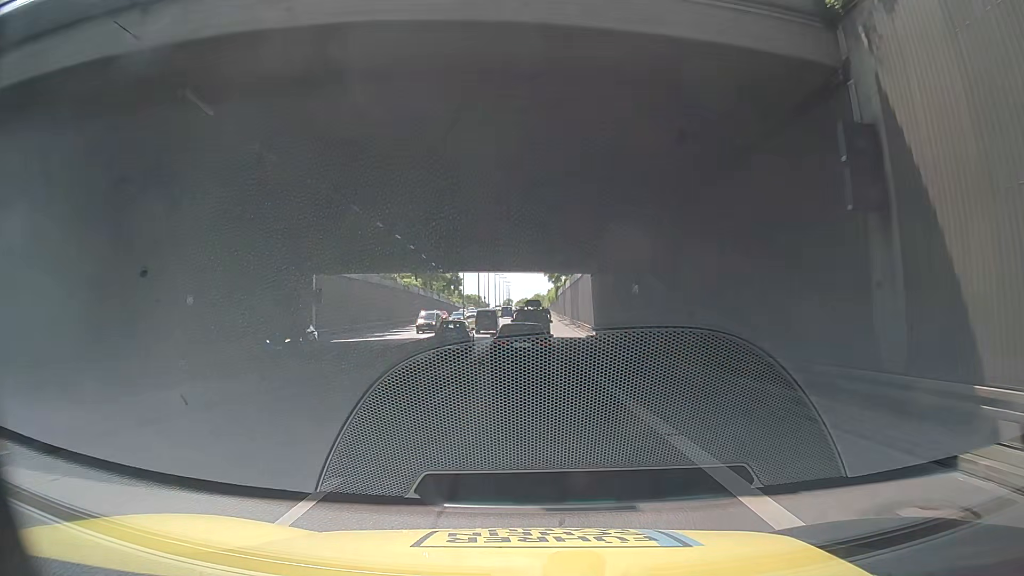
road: secondary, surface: asphalt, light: Day
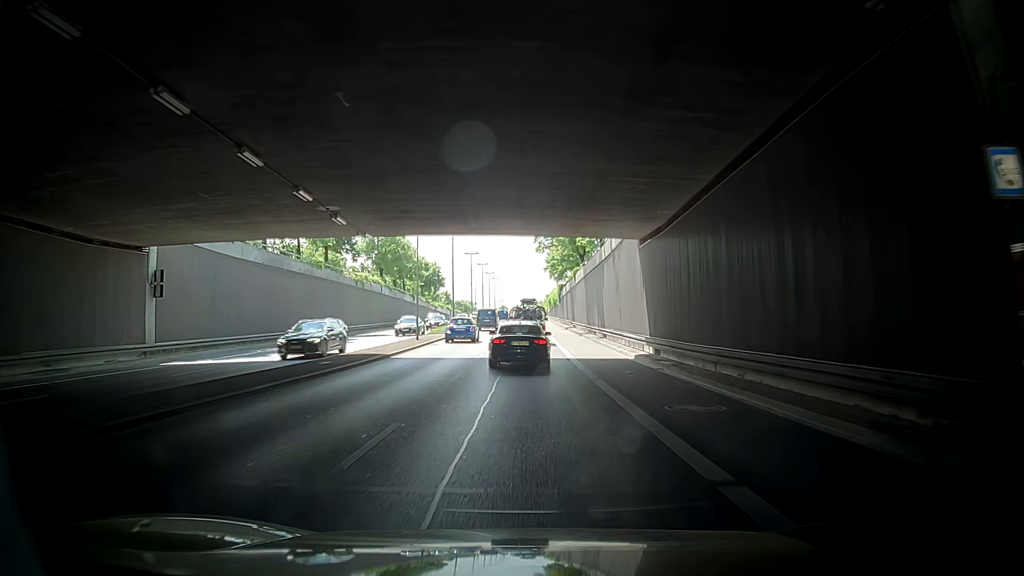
(+0.1, +24.5) m; +1°
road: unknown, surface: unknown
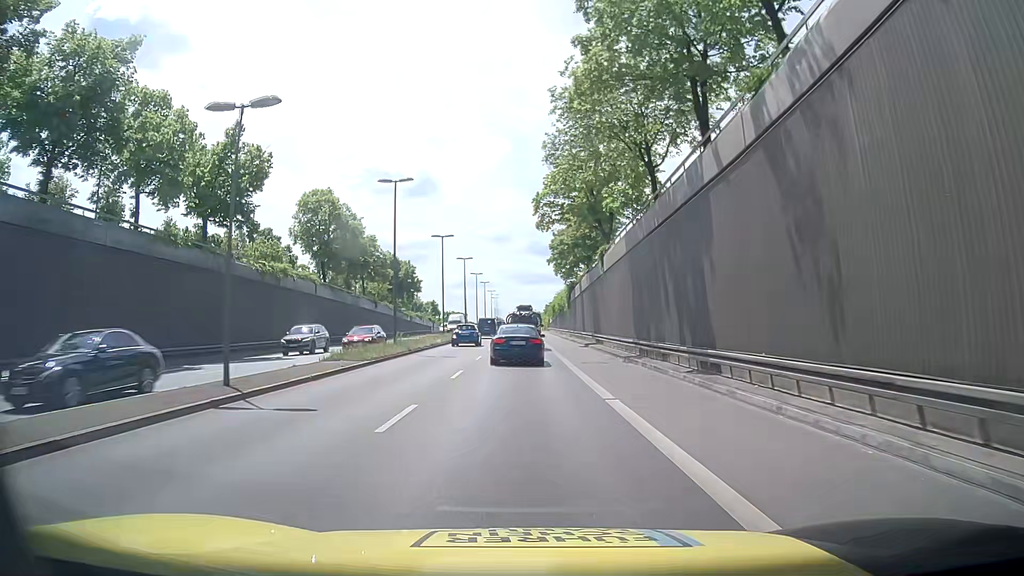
(-0.1, +24.8) m; -2°
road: trunk_link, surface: asphalt
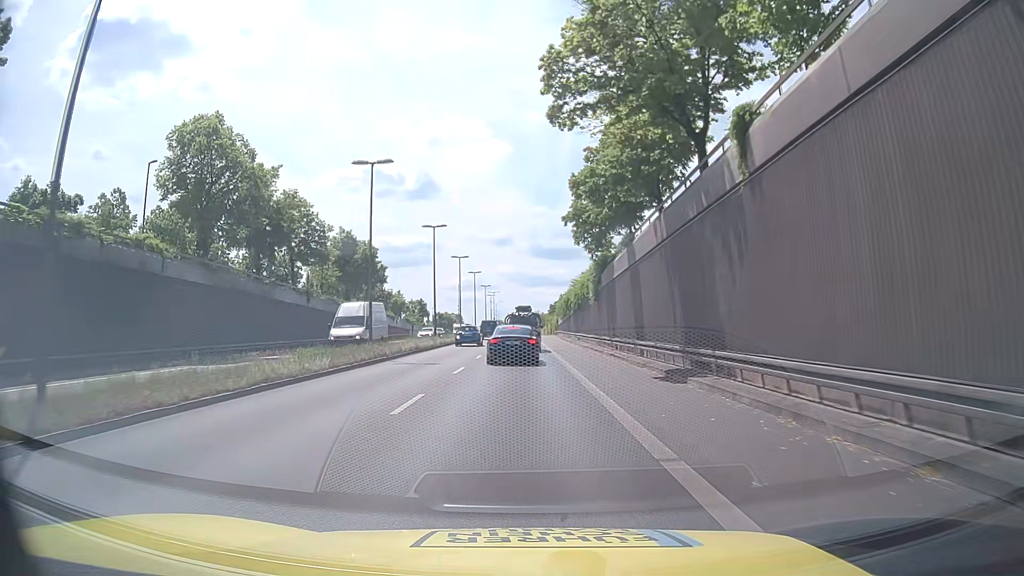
(+0.7, +25.5) m; +1°
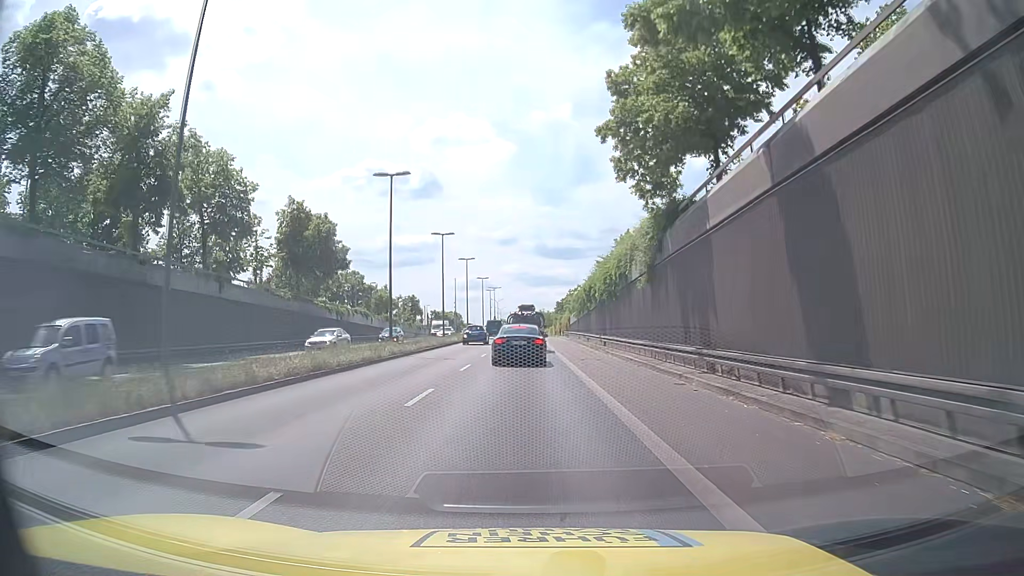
(-0.1, +17.0) m; 0°
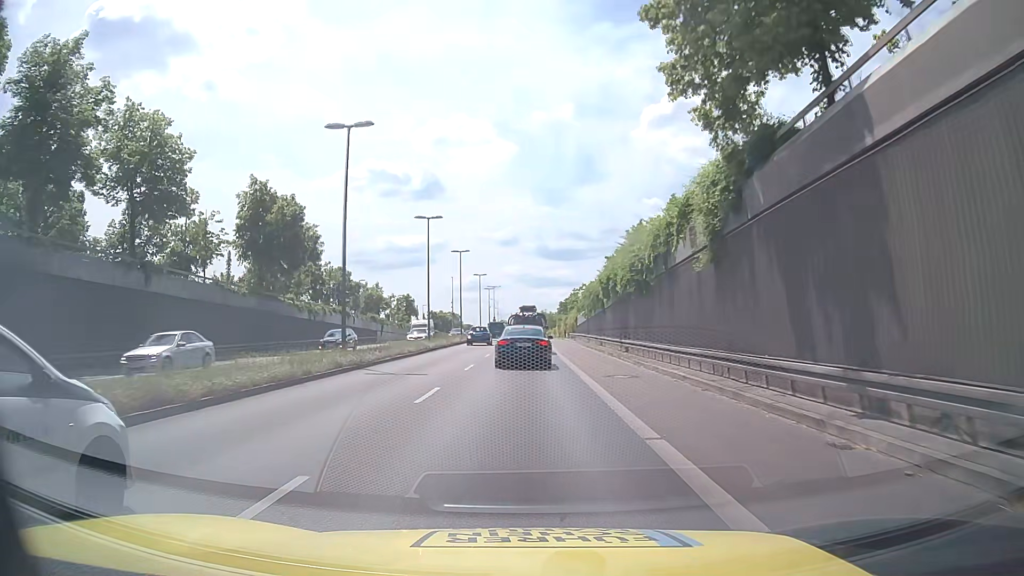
(-0.1, +8.4) m; -1°
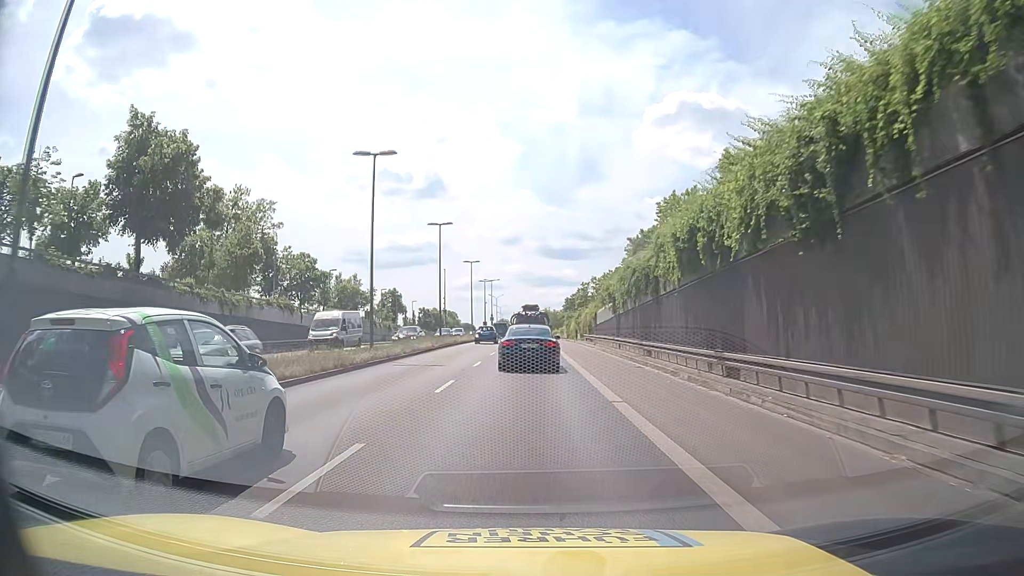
(0.0, +16.4) m; 0°
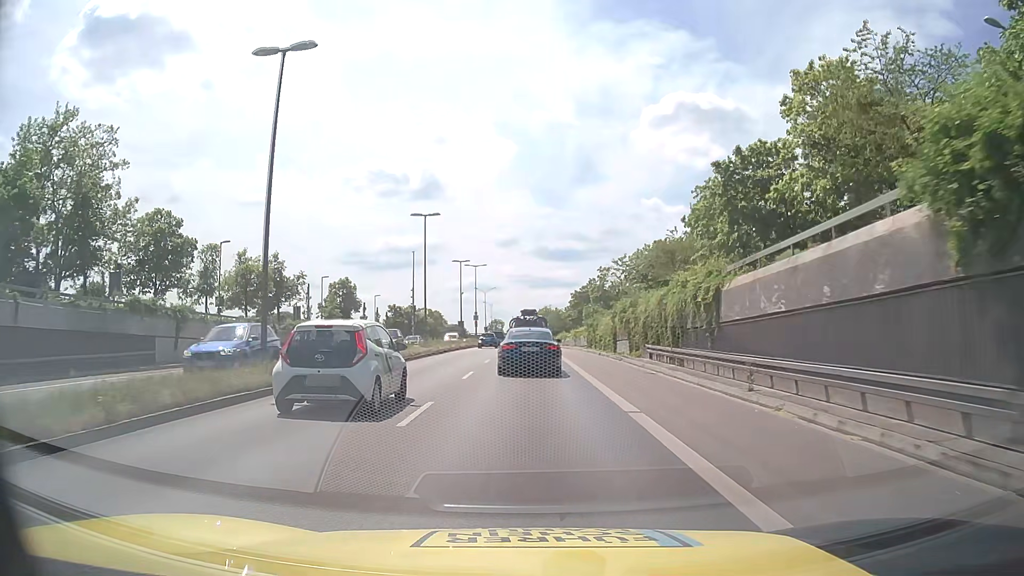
(+0.3, +31.3) m; +1°
(0, +10) (0, +20) (0, +30) (0, +40) (0, +50) (0, +60) (0, +70) (0, +80) (0, +90) (0, +100) m
